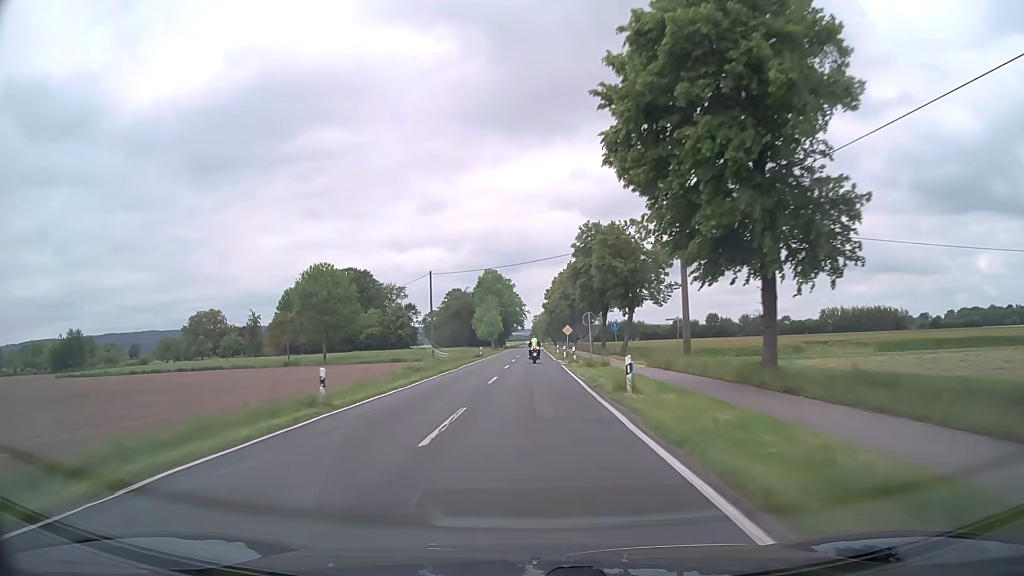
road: secondary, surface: asphalt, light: Day
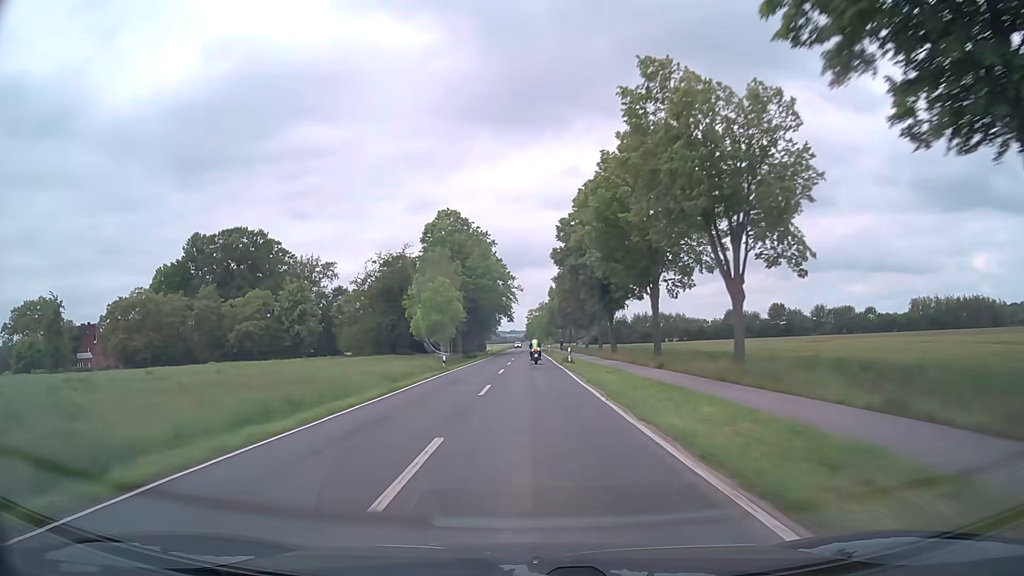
(+0.6, +76.5) m; +1°
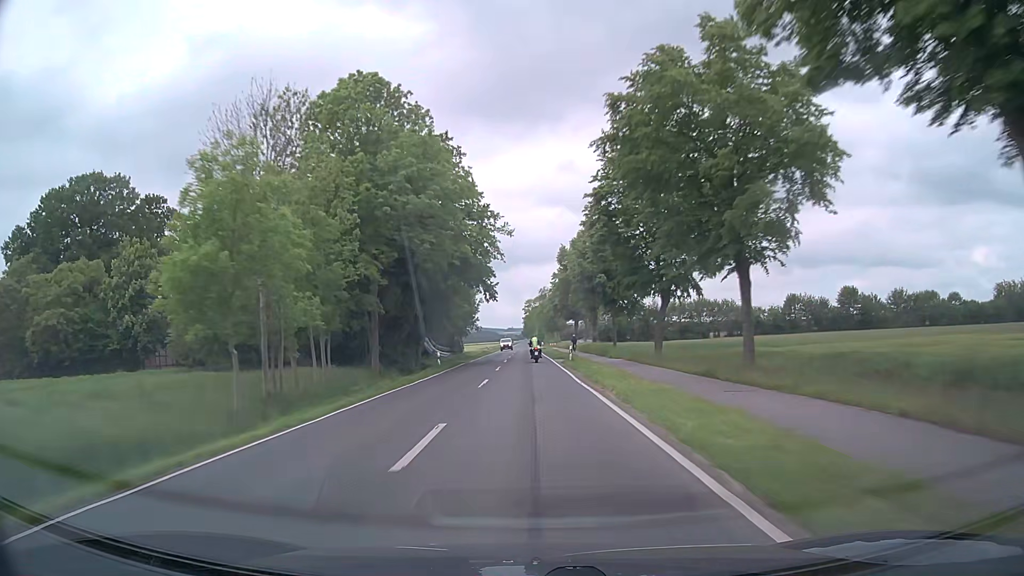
(0.0, +46.6) m; 0°
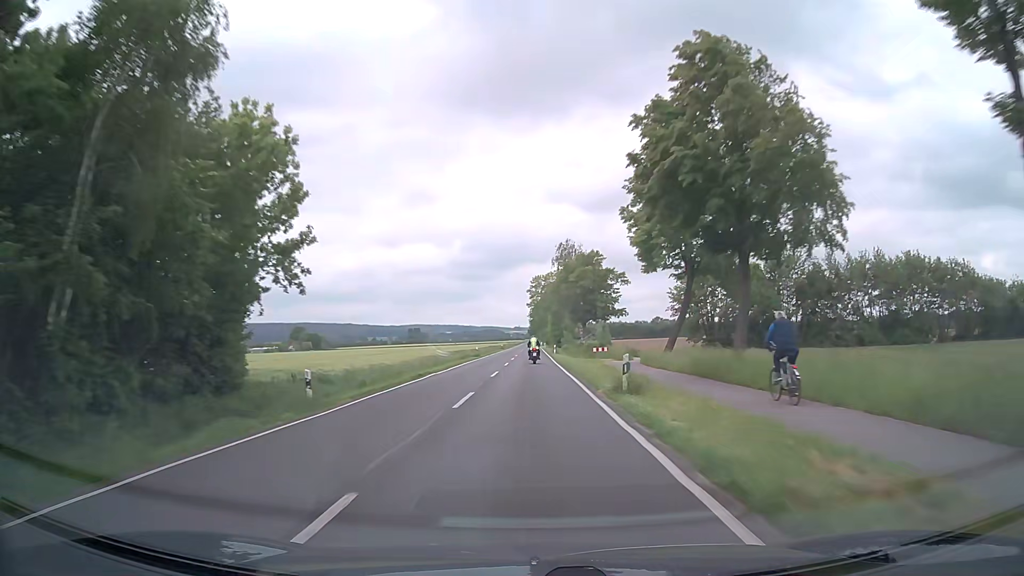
(+0.2, +77.4) m; 0°
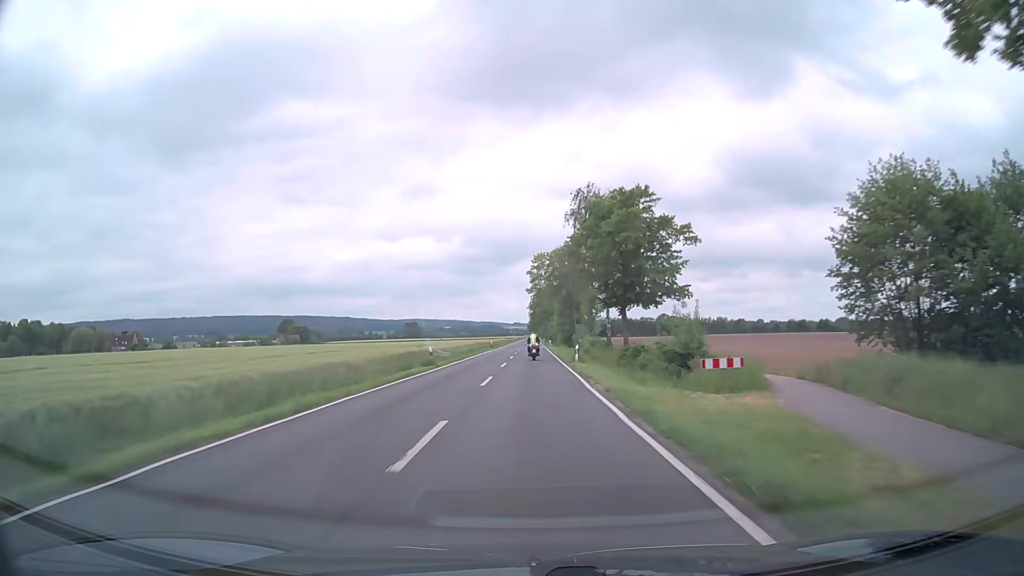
(0.0, +30.9) m; 0°
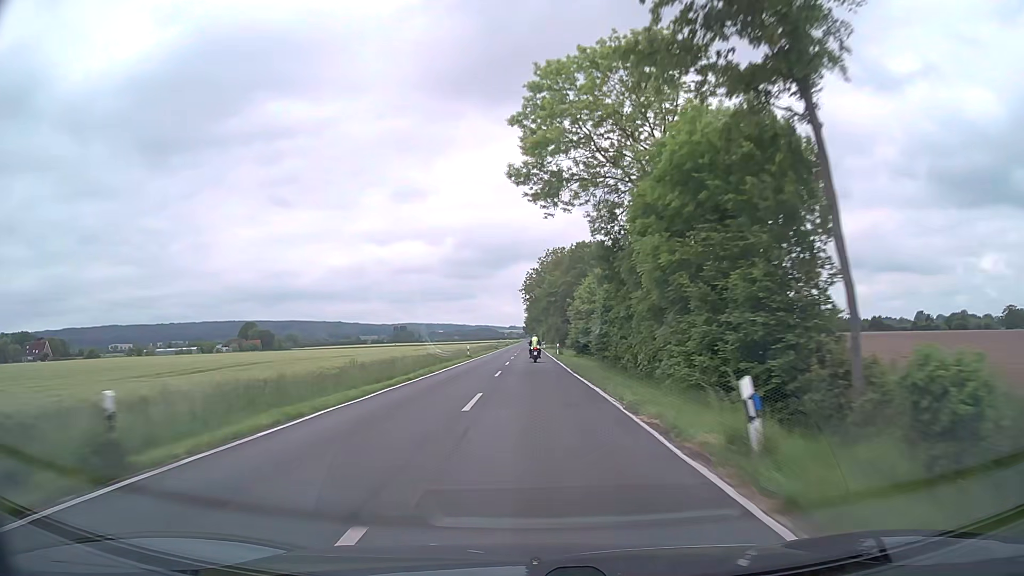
(+0.2, +77.9) m; 0°
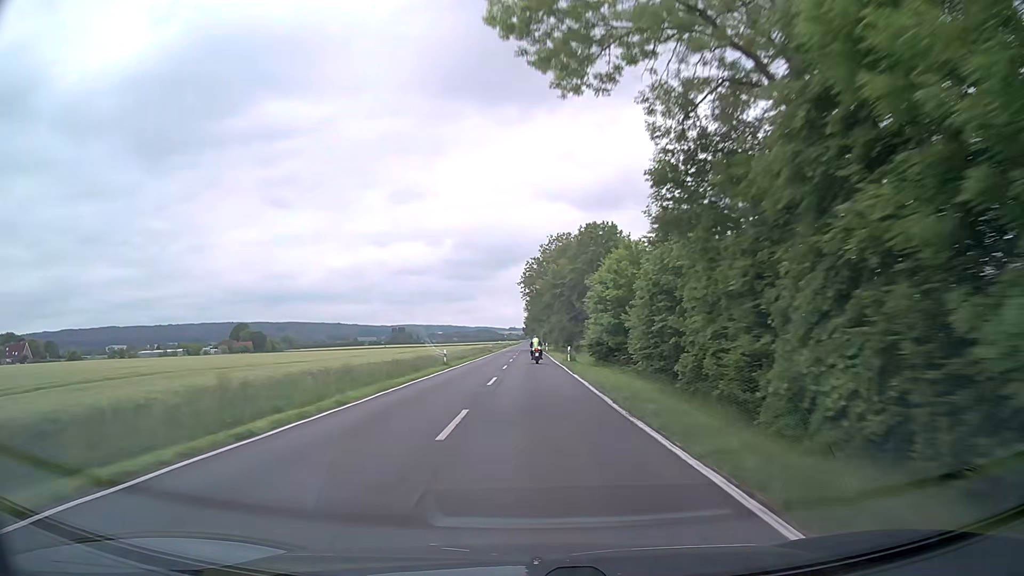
(0.0, +15.7) m; 0°
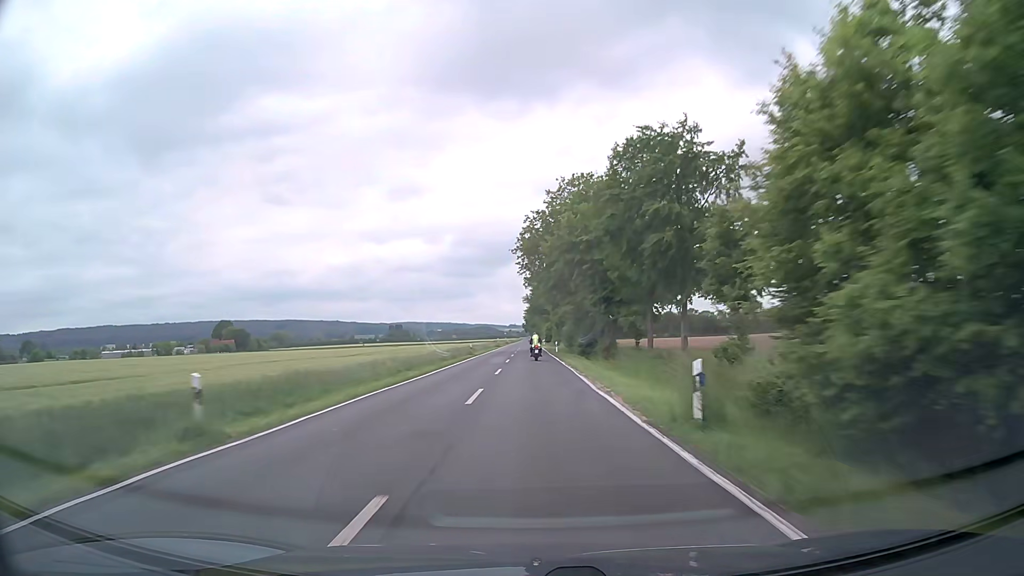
(+0.2, +31.5) m; 0°
